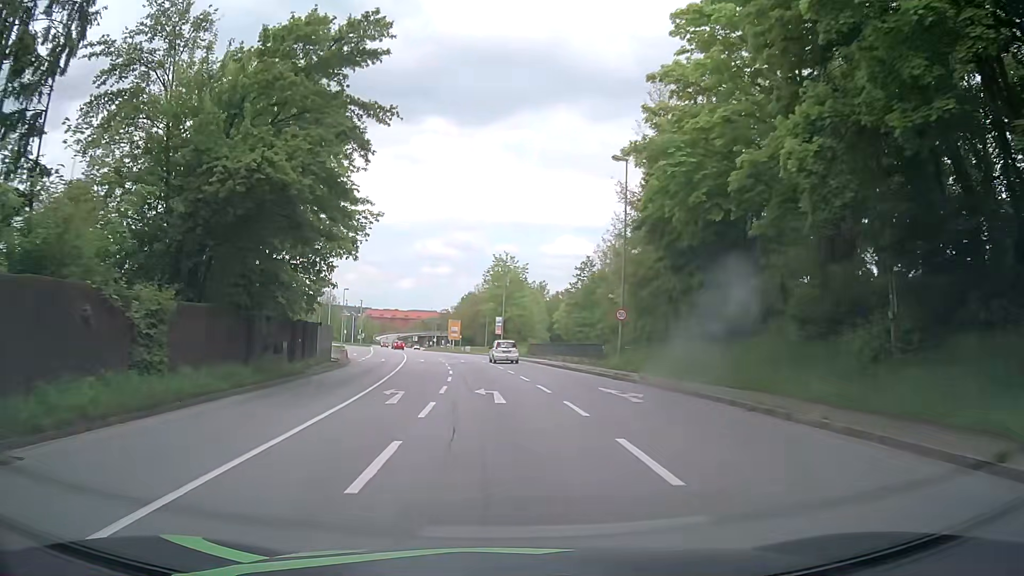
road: primary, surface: asphalt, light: Day
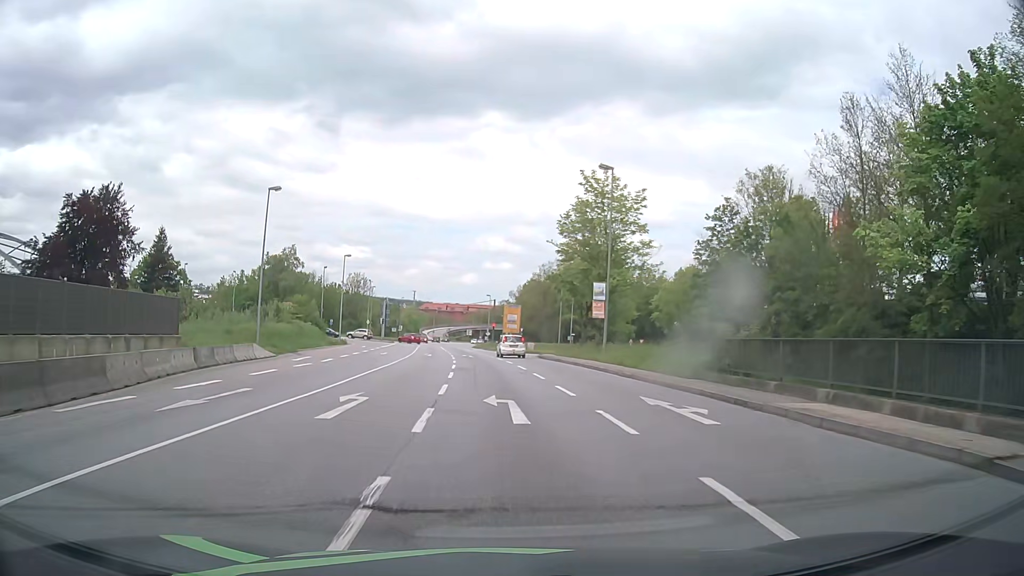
(-2.5, +39.0) m; -6°
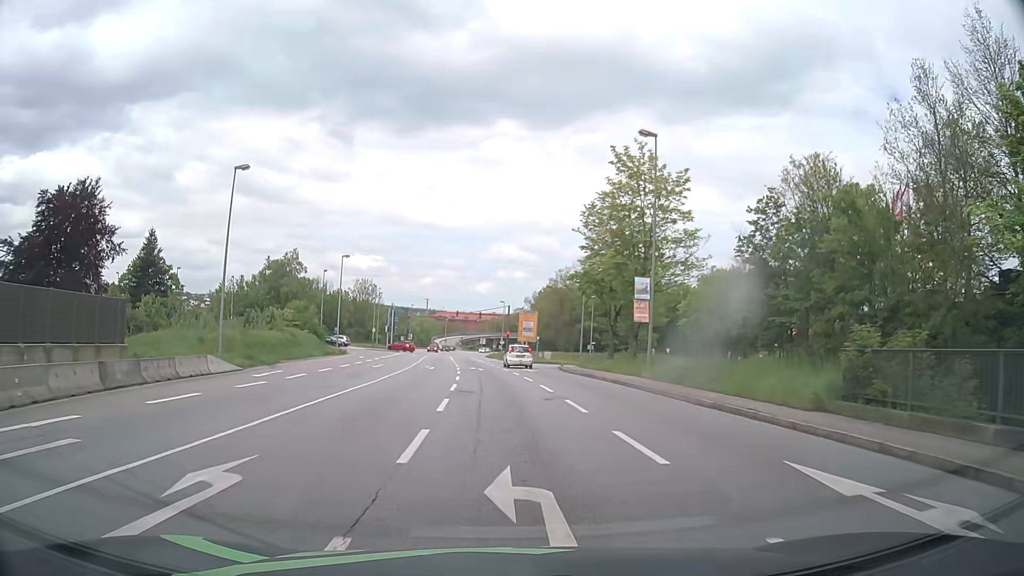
(0.0, +7.5) m; -1°
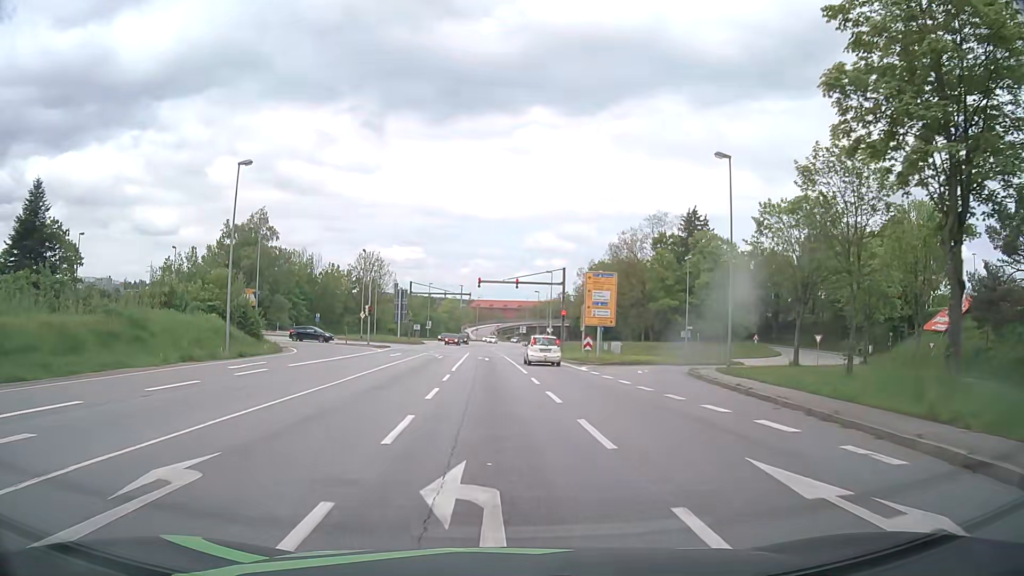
(-1.2, +35.3) m; -3°
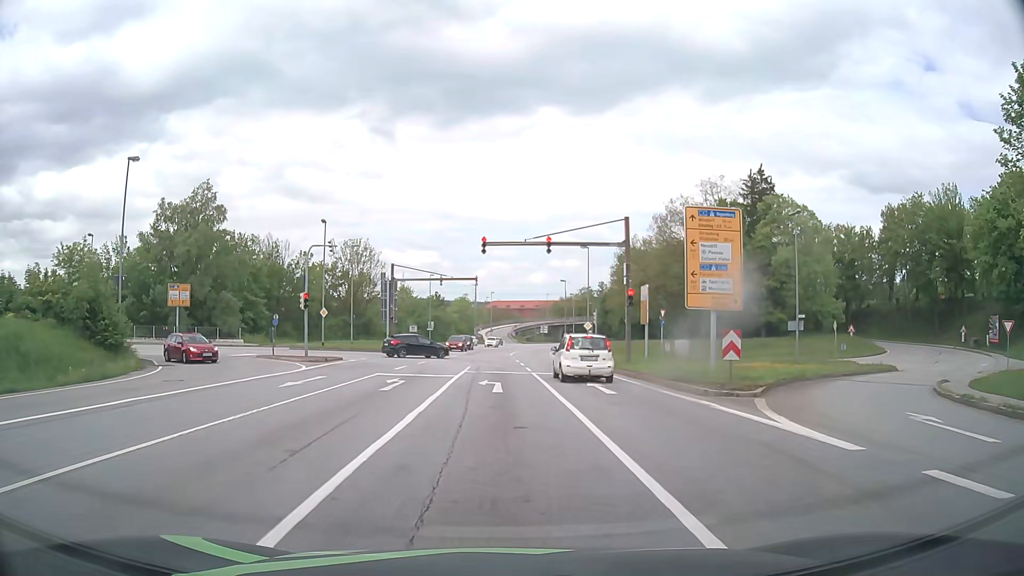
(-0.4, +22.8) m; -1°
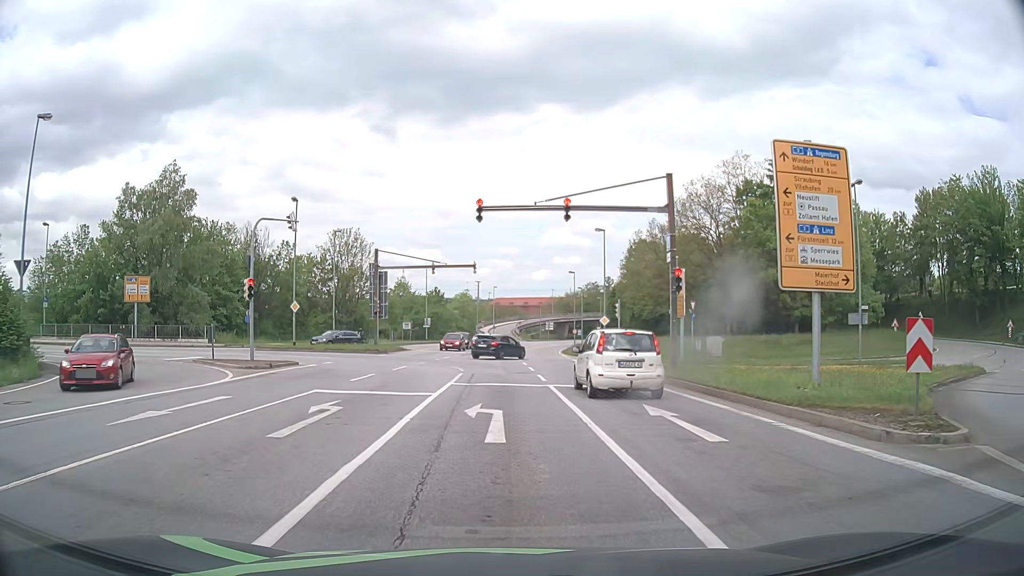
(0.0, +8.2) m; -1°
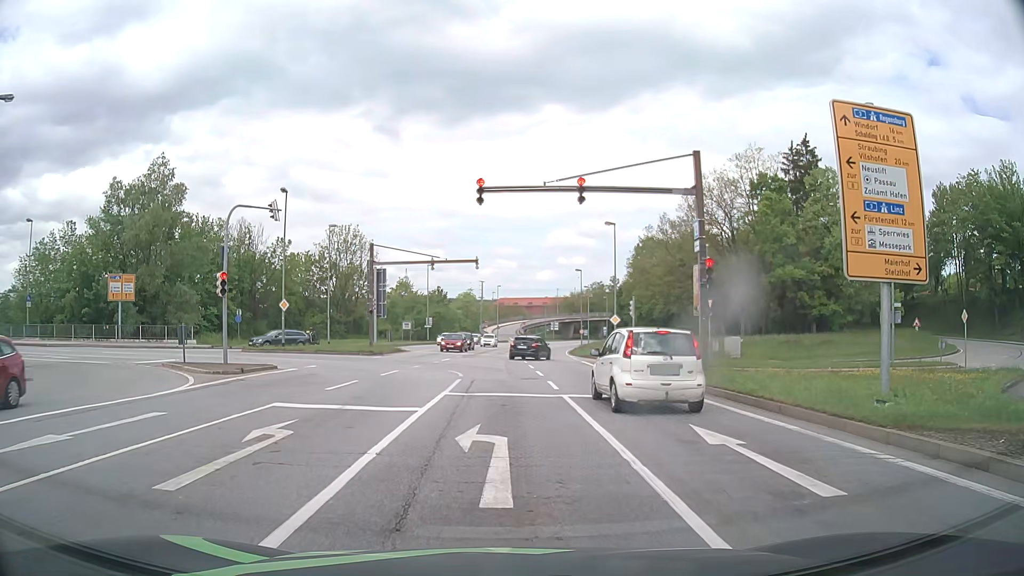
(0.0, +3.1) m; -1°
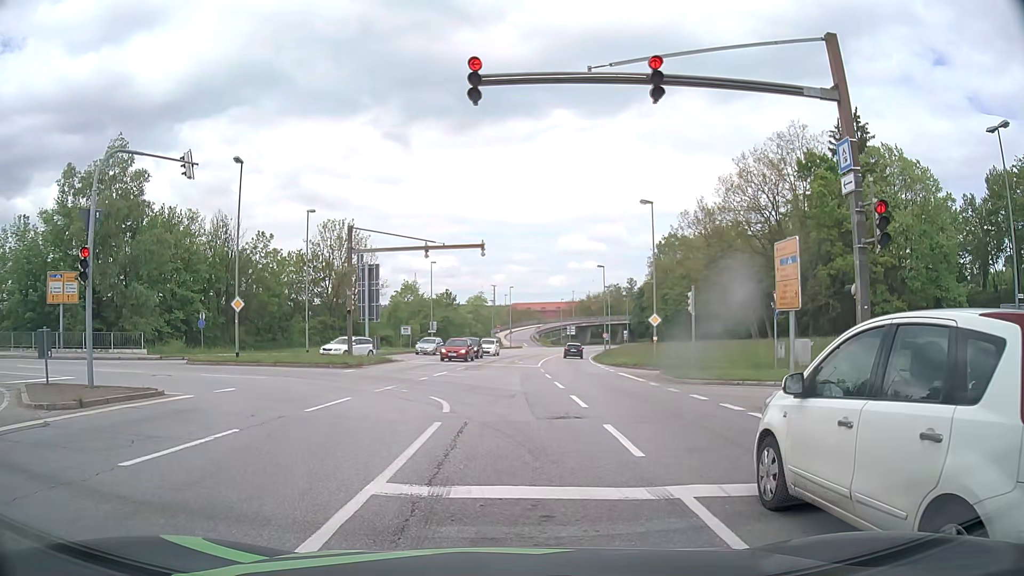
(0.0, +9.4) m; +1°
(0, +10) (-2, +20) (-10, +26) (-20, +28) (-30, +29) (-39, +30) (-49, +31) (-59, +33) (-69, +34) (-79, +36) m
